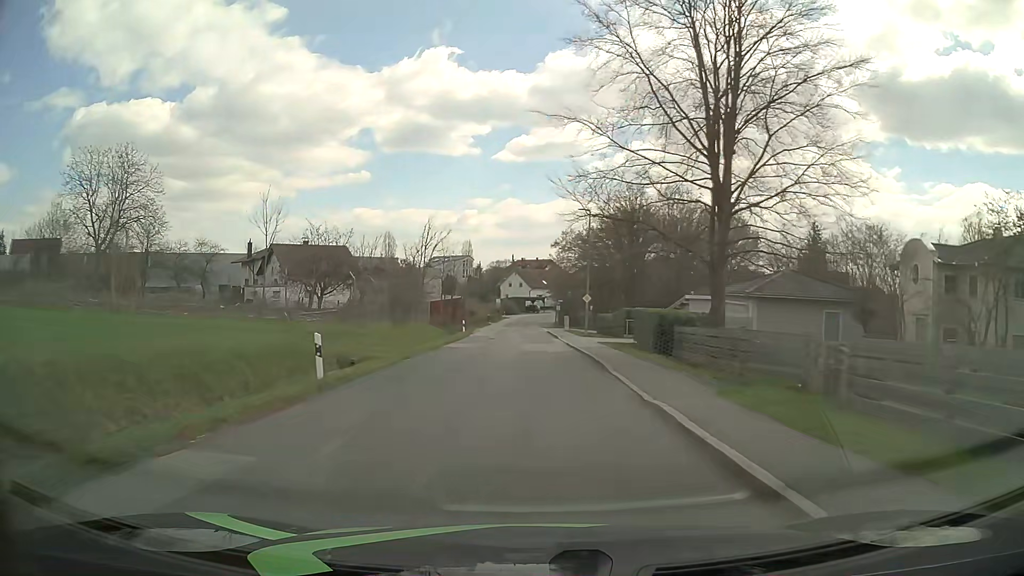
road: residential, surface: asphalt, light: Day
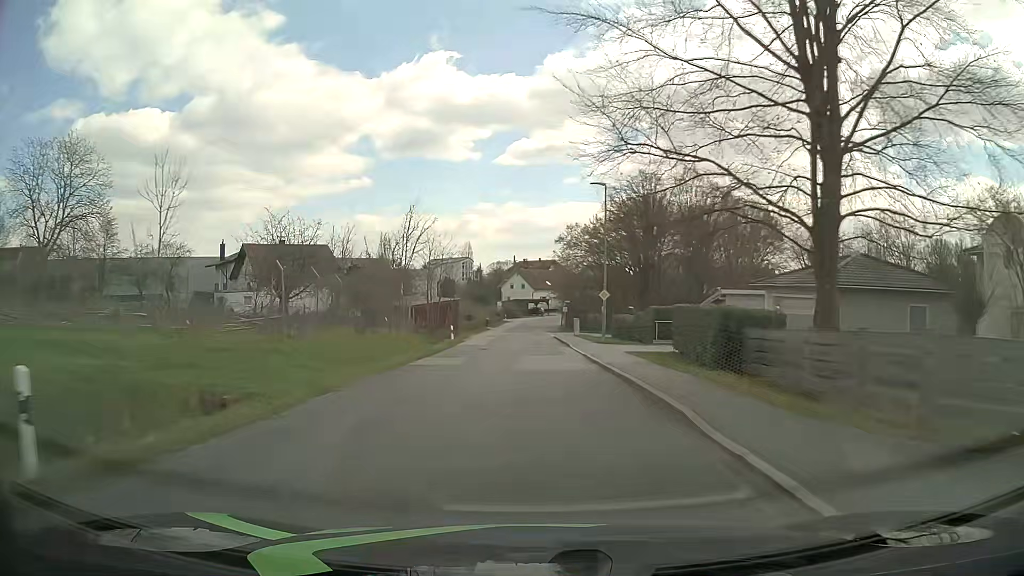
(0.0, +8.7) m; 0°
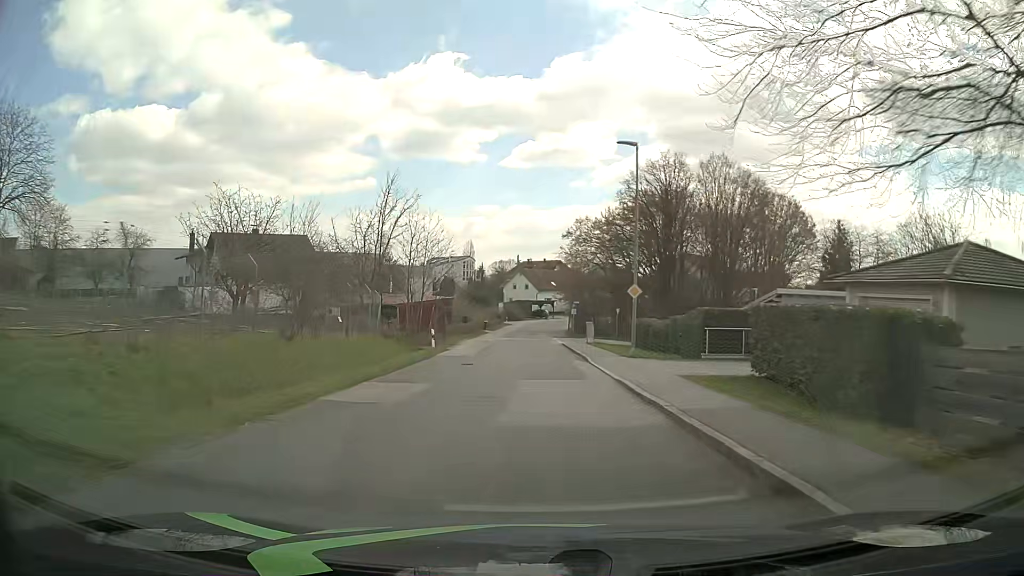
(-0.1, +8.7) m; 0°
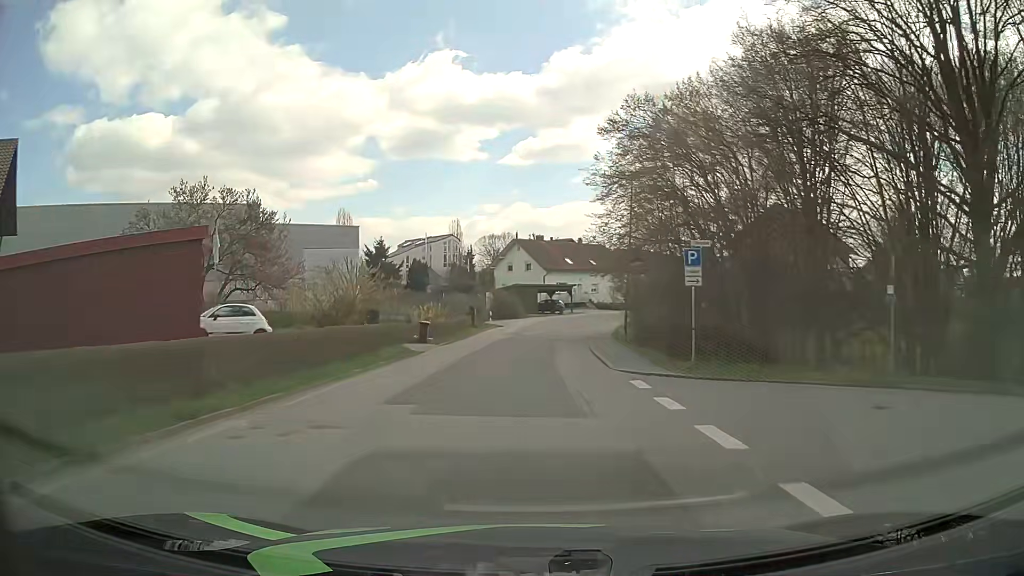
(-0.4, +42.8) m; 0°
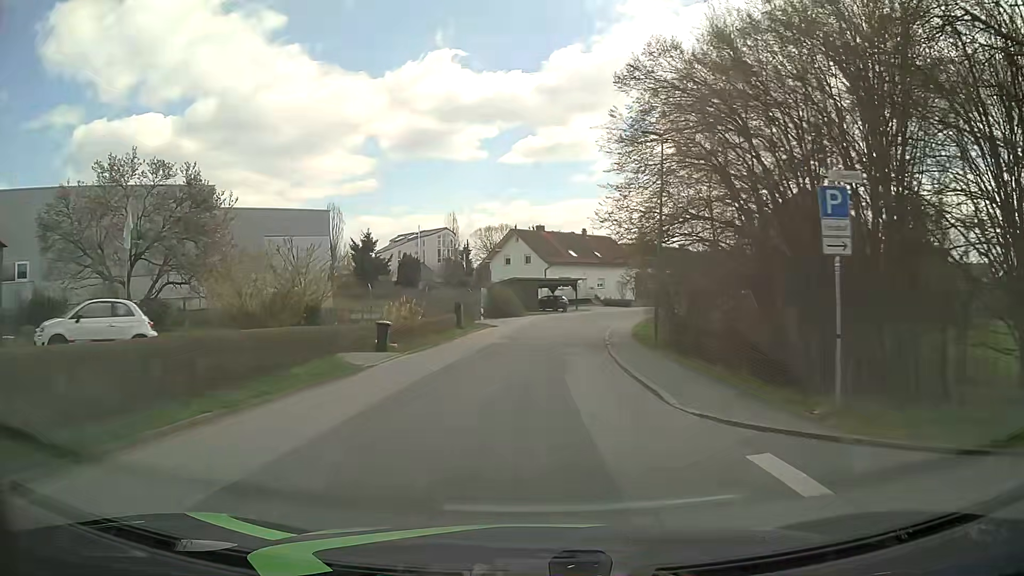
(0.0, +7.9) m; 0°
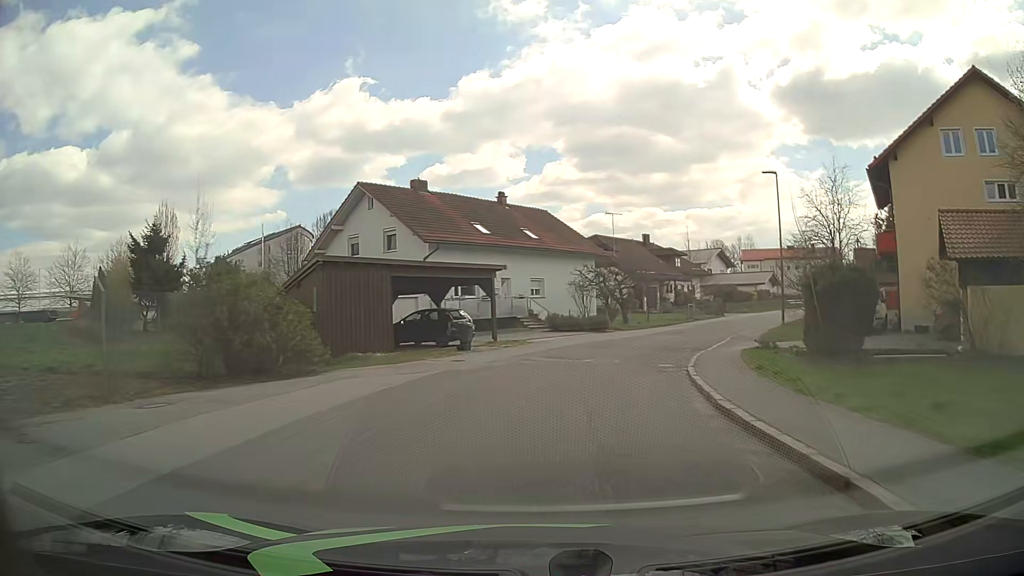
(+1.7, +38.1) m; +7°
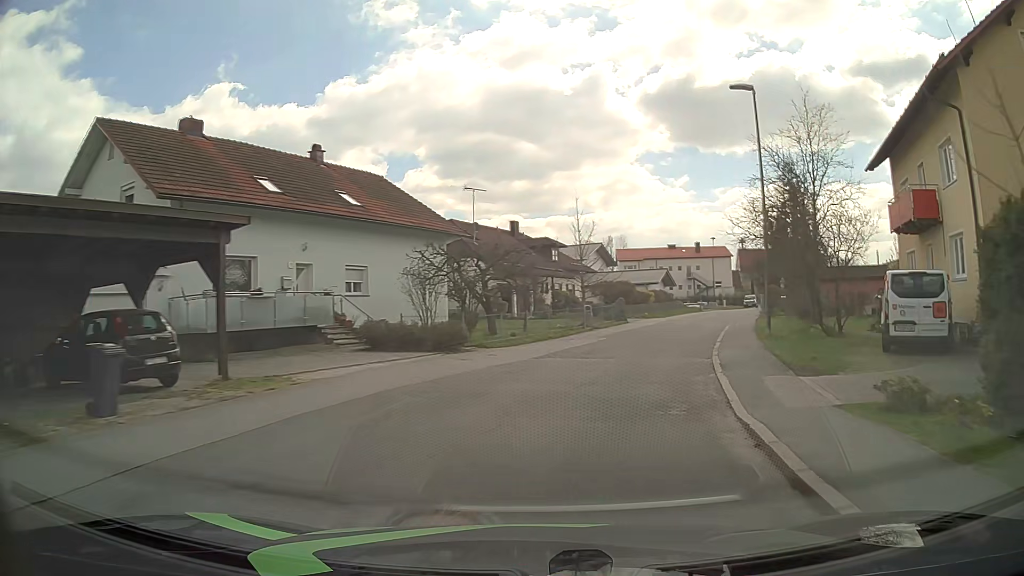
(+1.3, +14.6) m; +12°
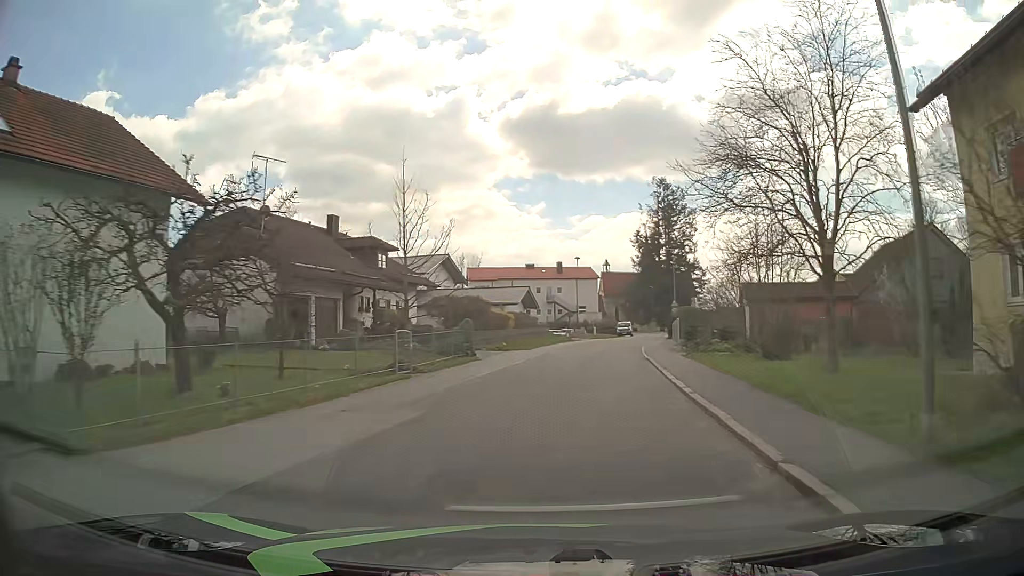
(+1.8, +14.5) m; +13°
(0, +10) (+2, +20) (+3, +30) (+5, +40) (+7, +49) (+9, +59) (+12, +69) (+14, +79) (+16, +88) (+17, +98) m
